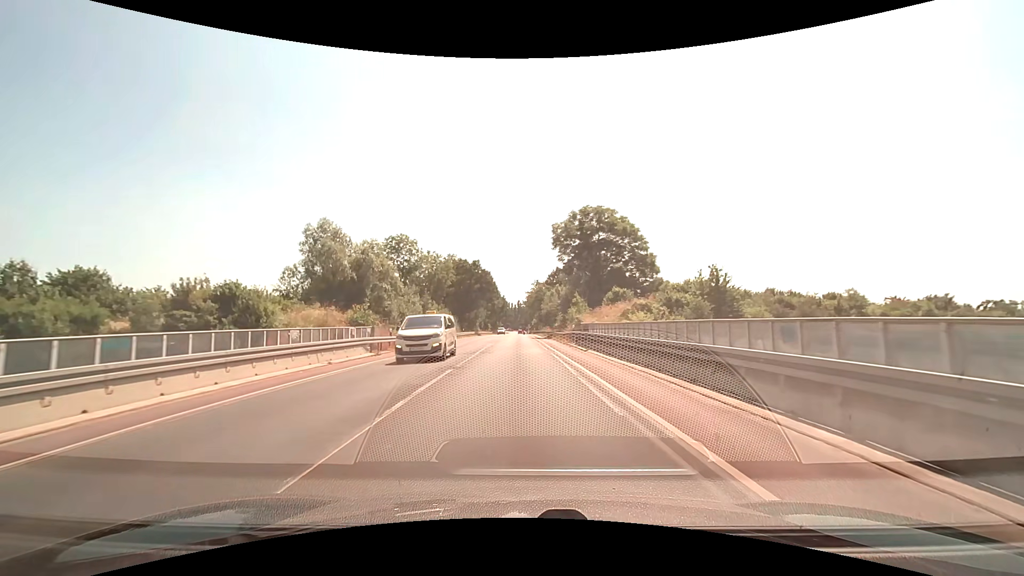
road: secondary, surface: asphalt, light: Day
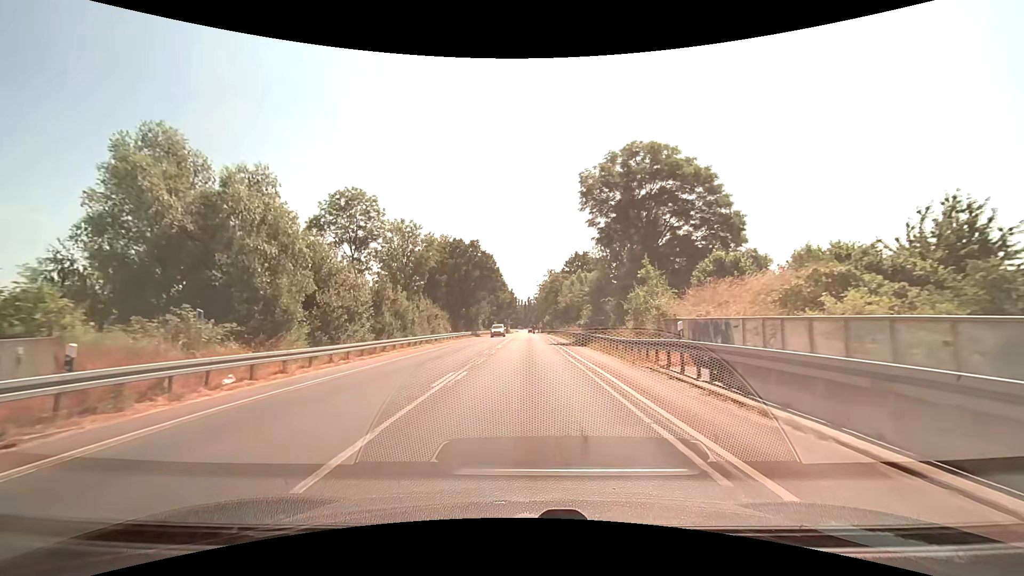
(-0.3, +23.4) m; -1°
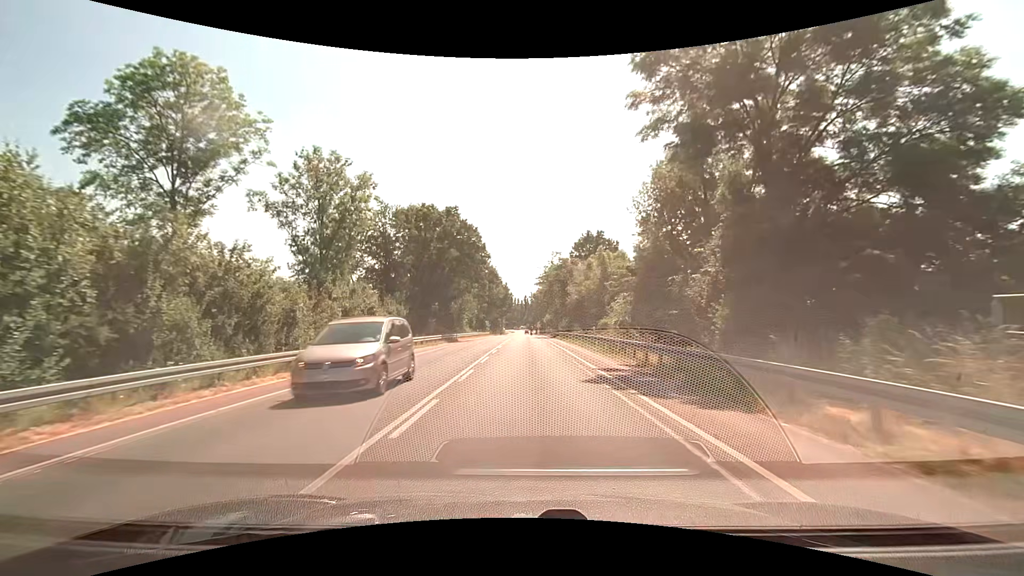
(0.0, +23.5) m; 0°
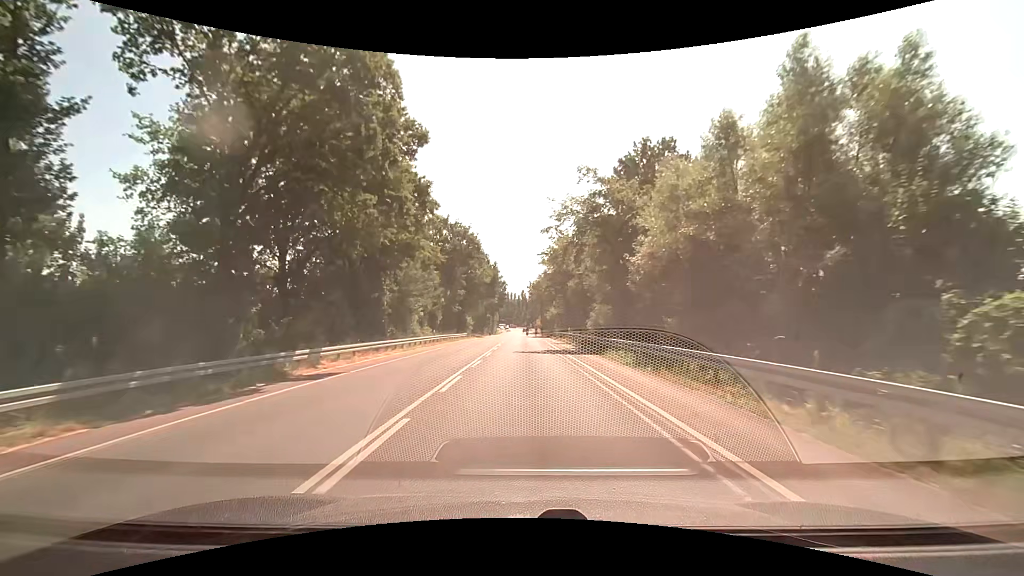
(+0.1, +39.1) m; 0°
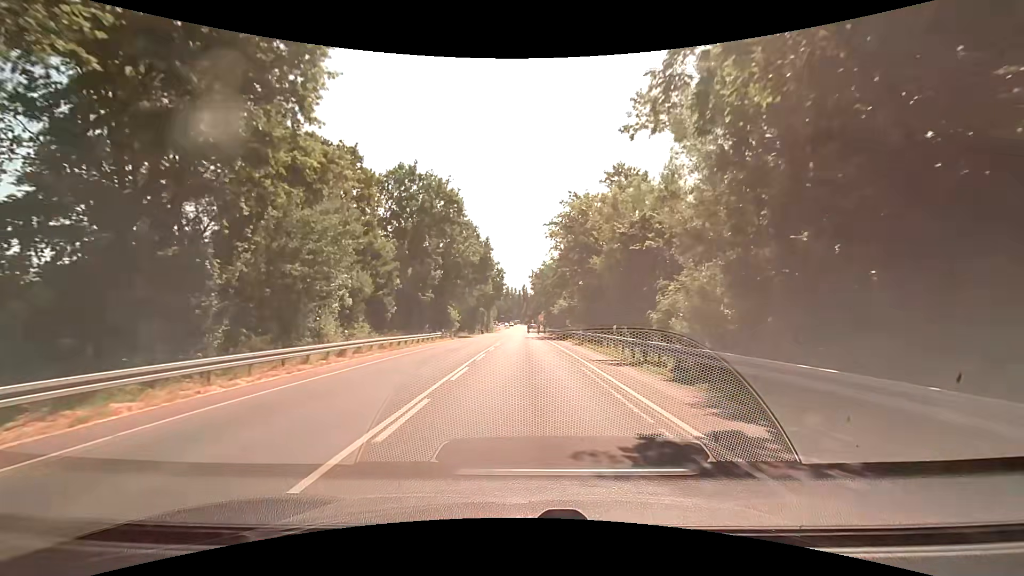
(0.0, +23.4) m; 0°
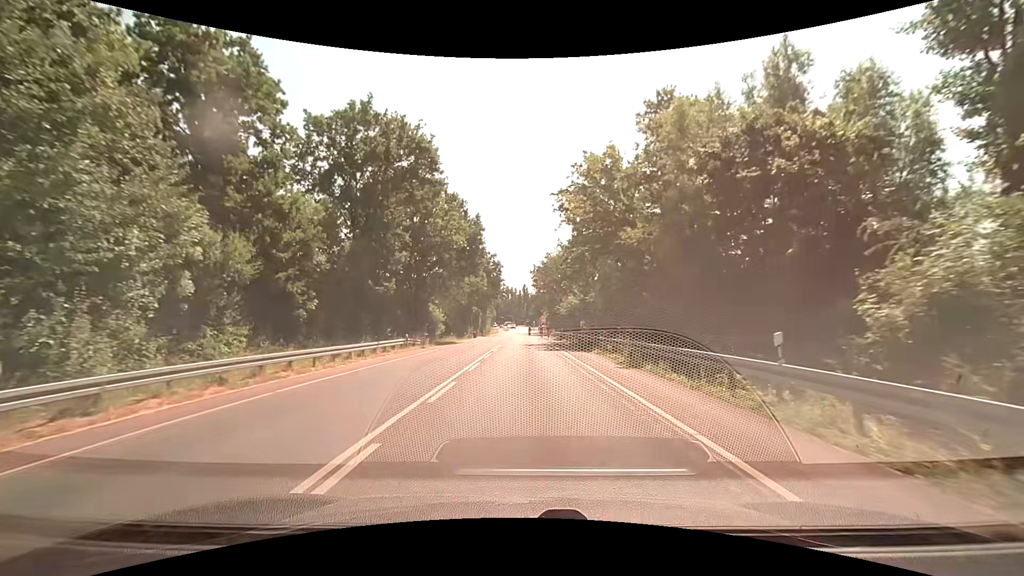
(+0.1, +15.6) m; +1°
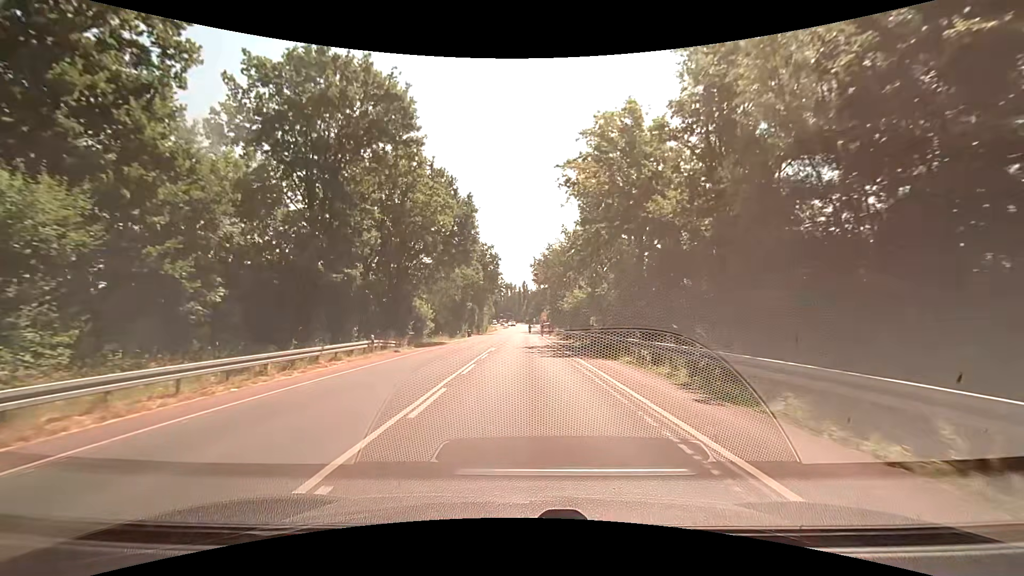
(-0.1, +7.8) m; -1°
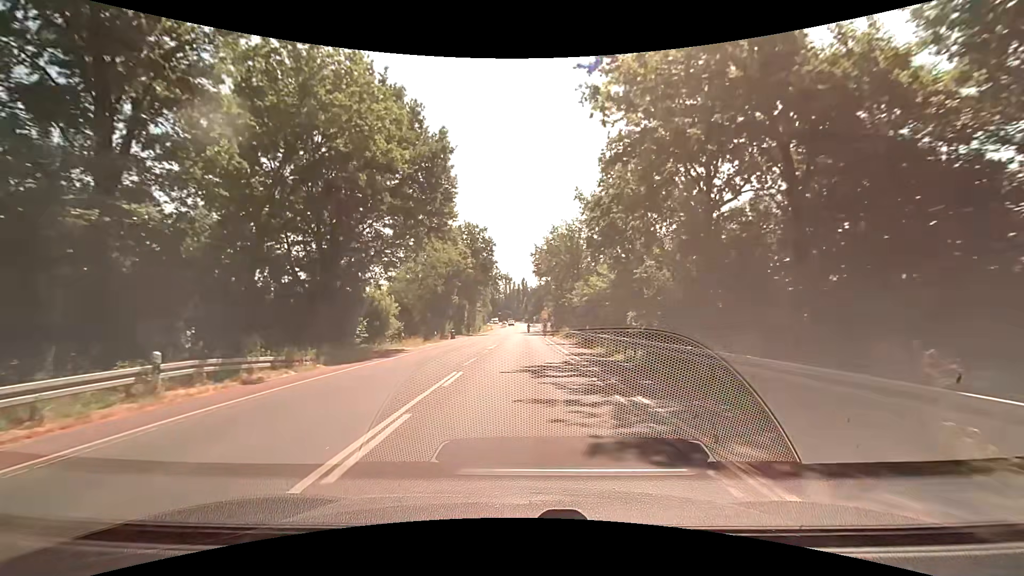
(+0.2, +15.5) m; +1°
(0, +10) (0, +20) (0, +30) (0, +40) (0, +50) (0, +60) (0, +70) (0, +80) (0, +90) (-1, +100) m
